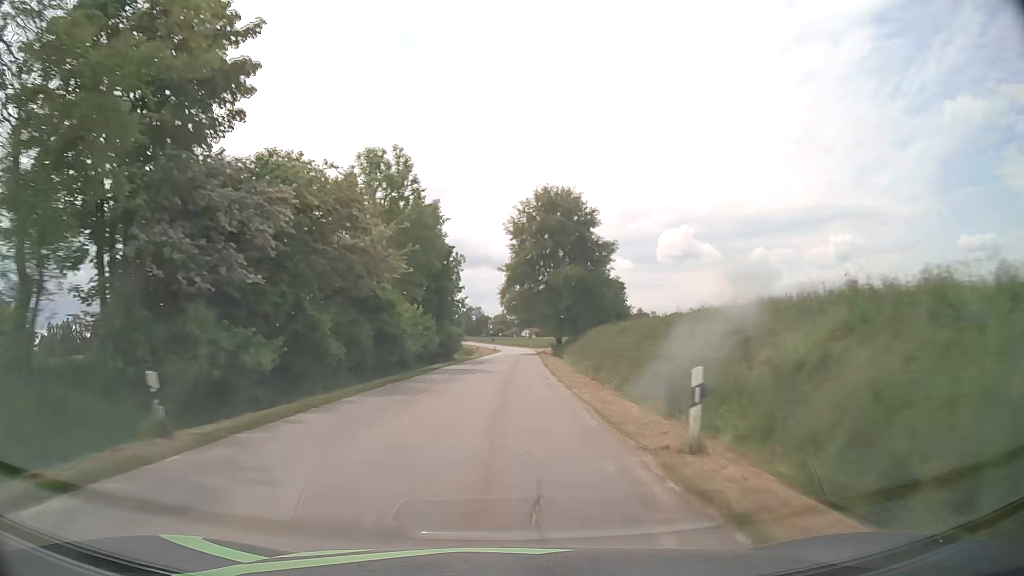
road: tertiary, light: Day
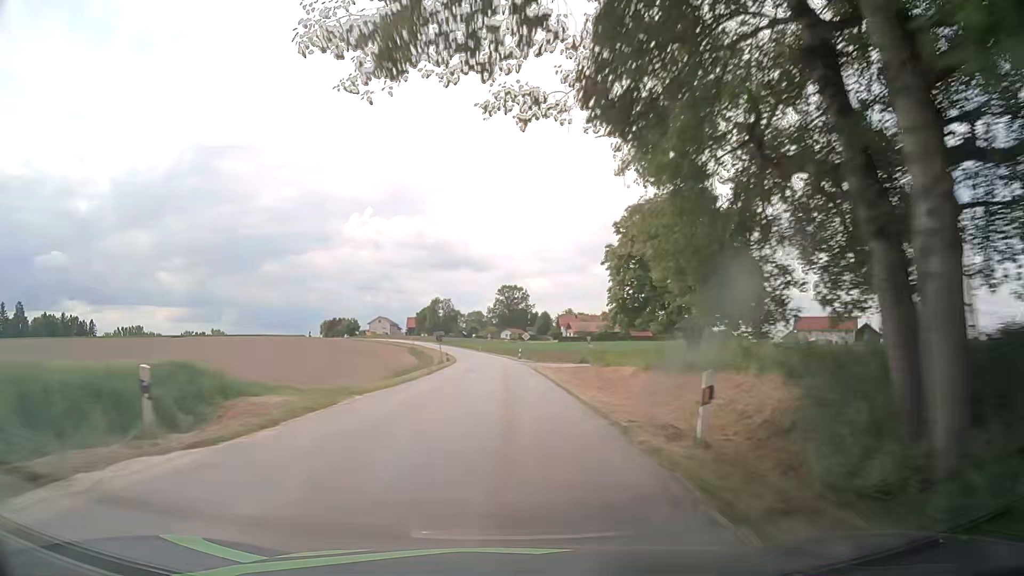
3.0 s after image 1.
(+1.3, +67.4) m; +1°
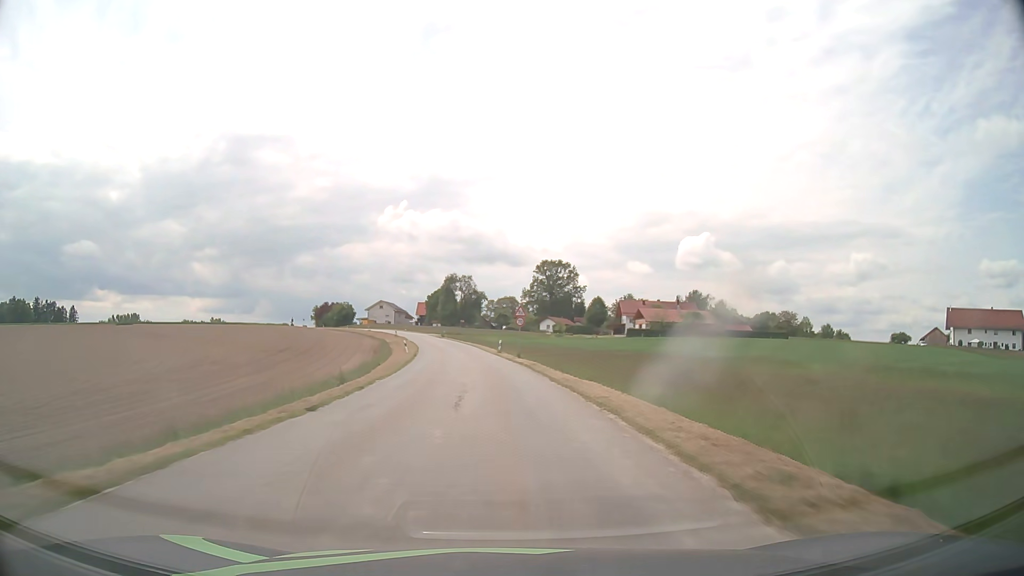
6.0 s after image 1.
(-0.9, +65.8) m; -3°
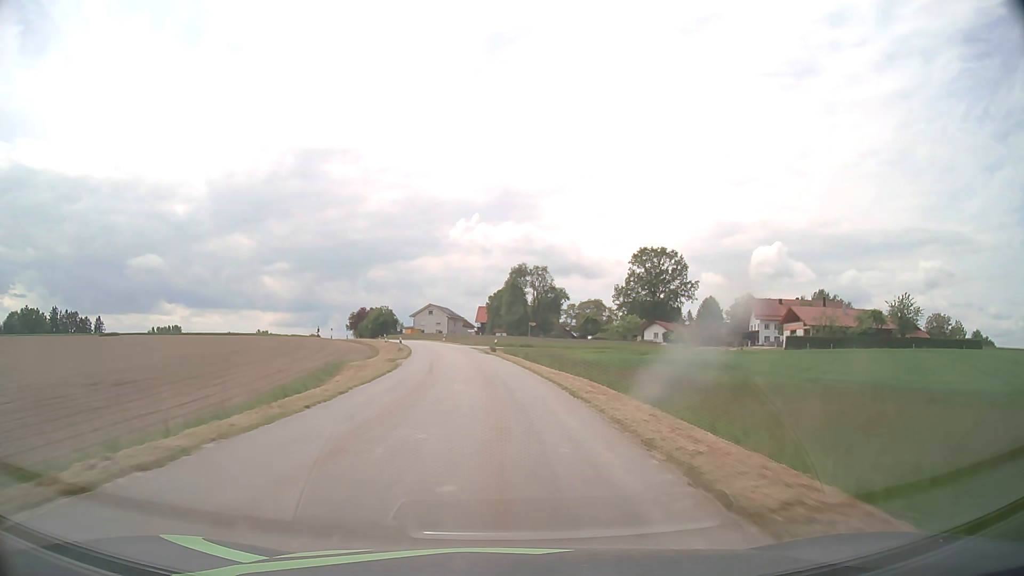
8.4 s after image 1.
(-2.4, +48.3) m; -6°
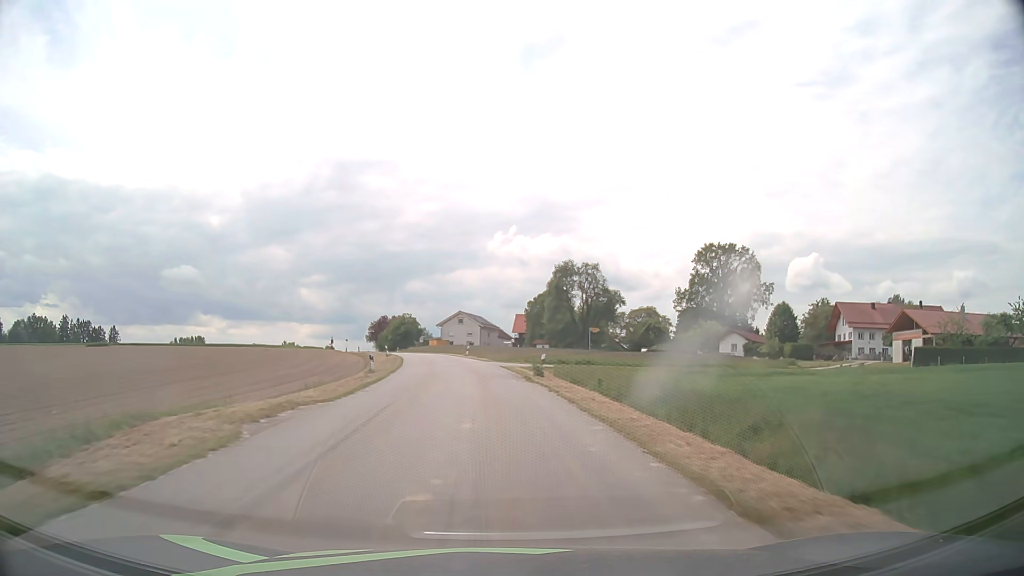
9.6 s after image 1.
(-0.7, +22.7) m; -3°
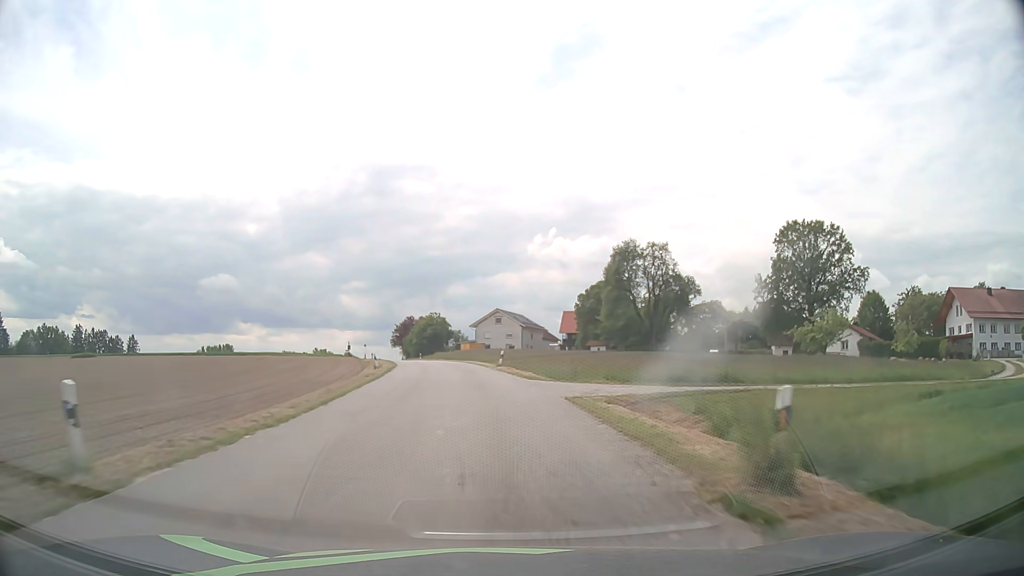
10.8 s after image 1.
(-0.7, +22.1) m; -4°
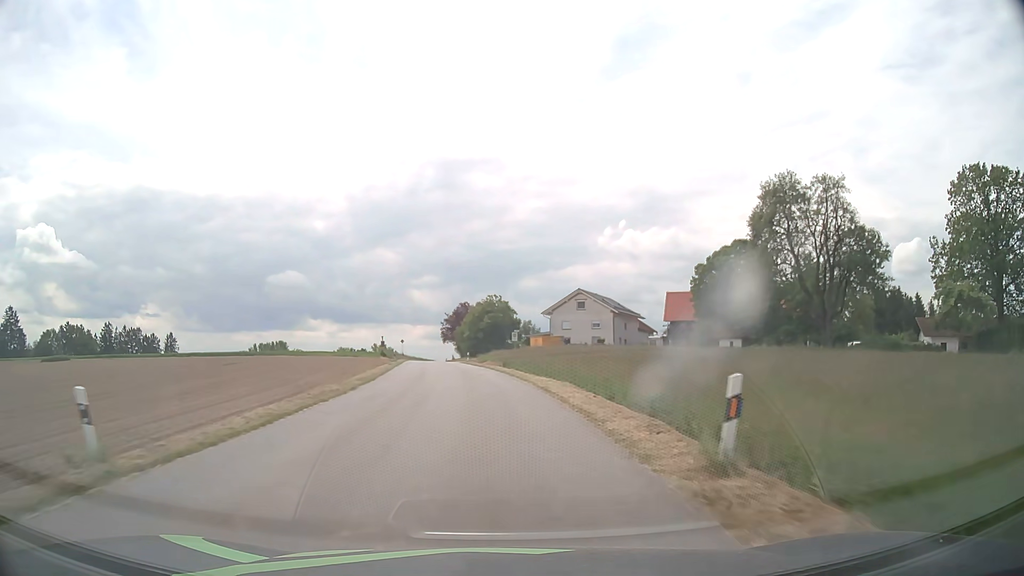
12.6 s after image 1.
(-1.7, +32.4) m; -6°
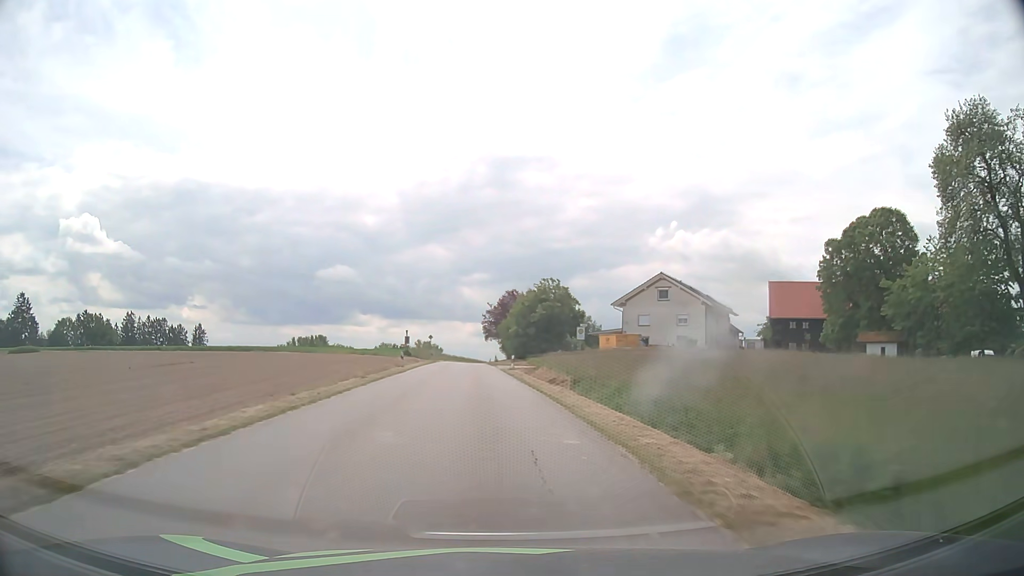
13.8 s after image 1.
(-0.9, +21.4) m; -4°
(0, +10) (-1, +20) (-1, +30) (-2, +40) (-3, +50) (-3, +60) (-4, +70) (-4, +80) (-5, +90) (-5, +100) m
